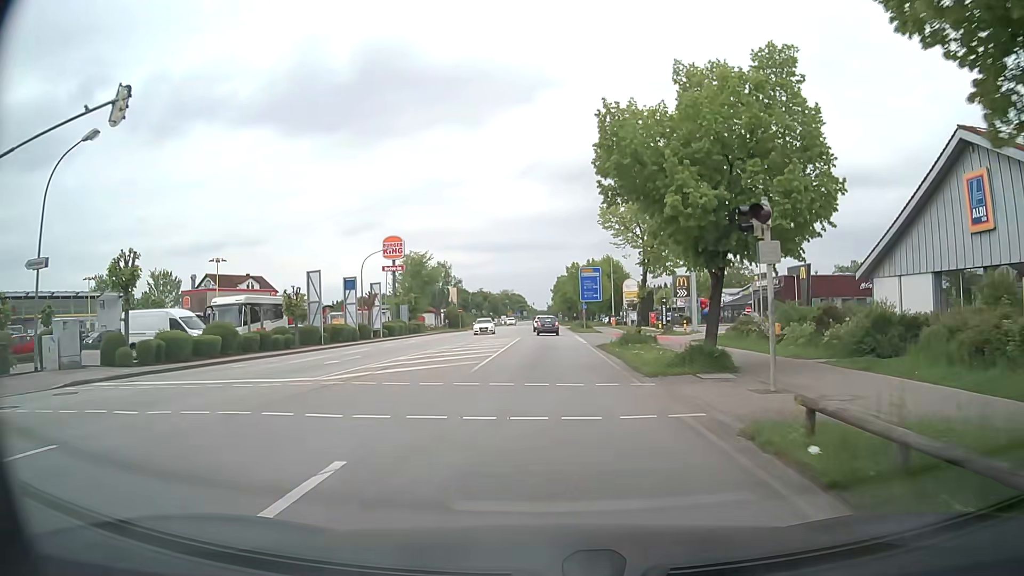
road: secondary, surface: asphalt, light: Day
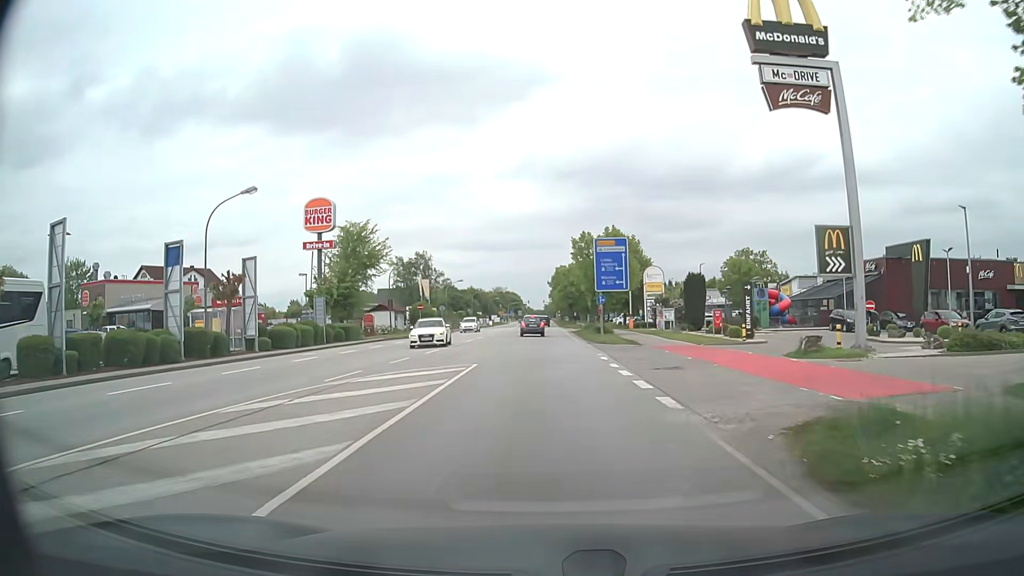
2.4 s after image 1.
(+0.1, +26.4) m; 0°
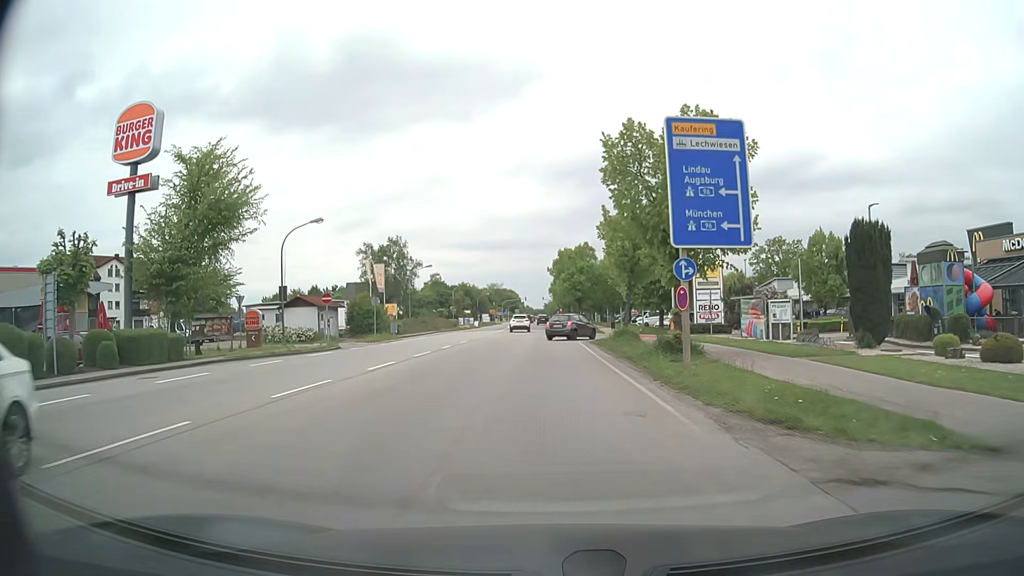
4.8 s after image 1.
(+0.1, +27.8) m; 0°
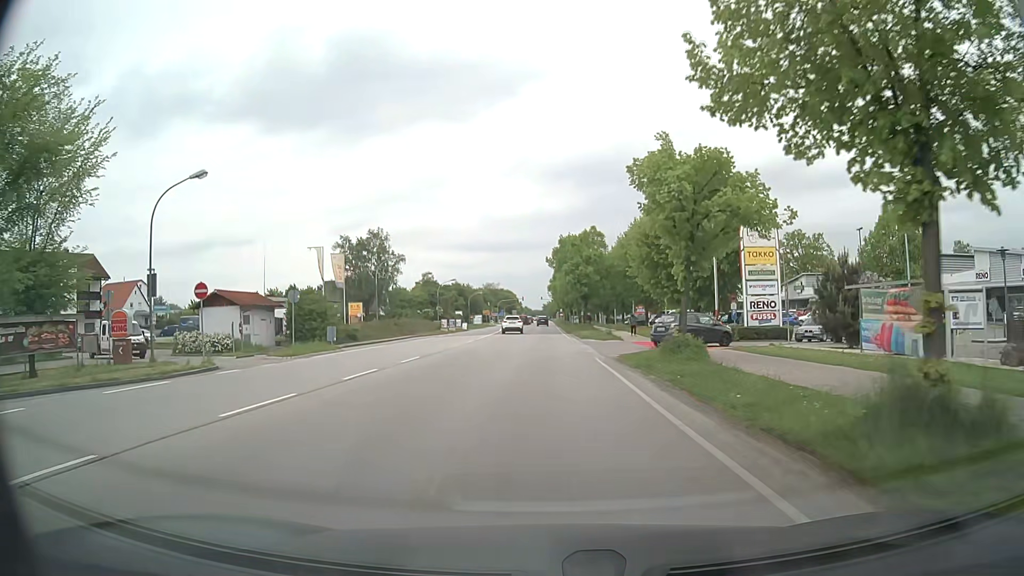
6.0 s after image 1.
(0.0, +14.3) m; 0°
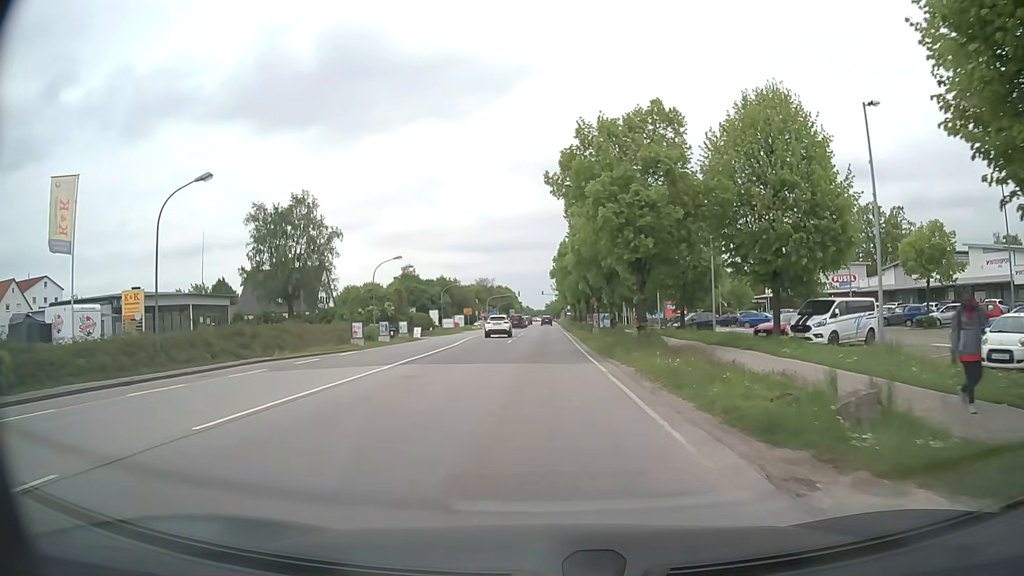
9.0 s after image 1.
(-0.1, +37.0) m; -1°
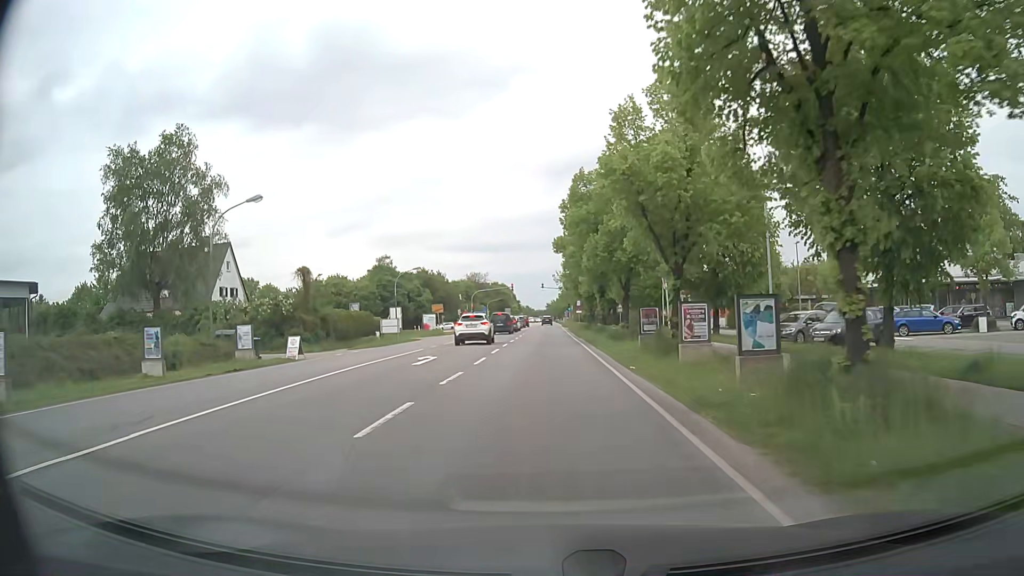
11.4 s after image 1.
(-0.1, +30.8) m; 0°
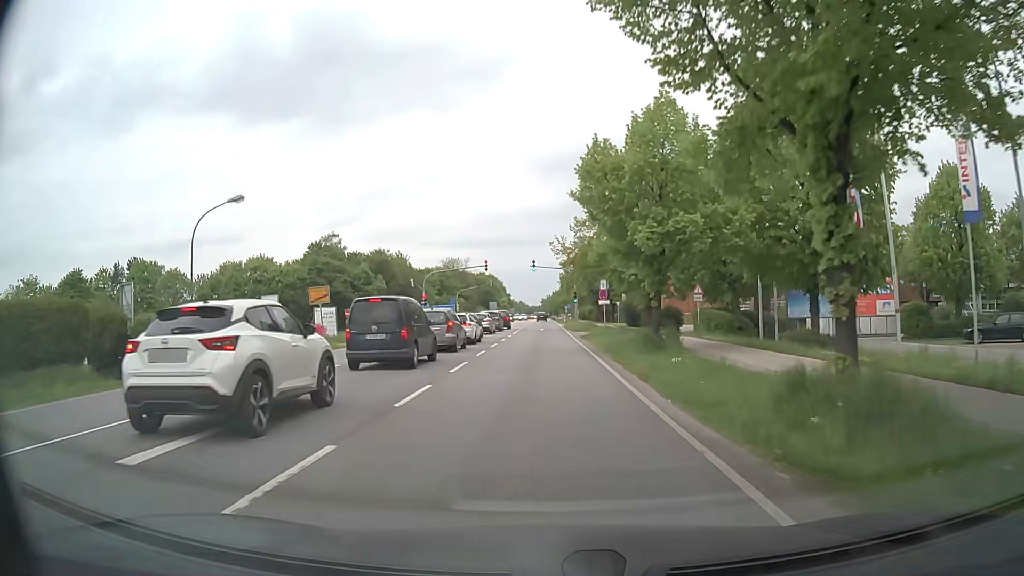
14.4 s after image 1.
(-0.2, +39.6) m; 0°
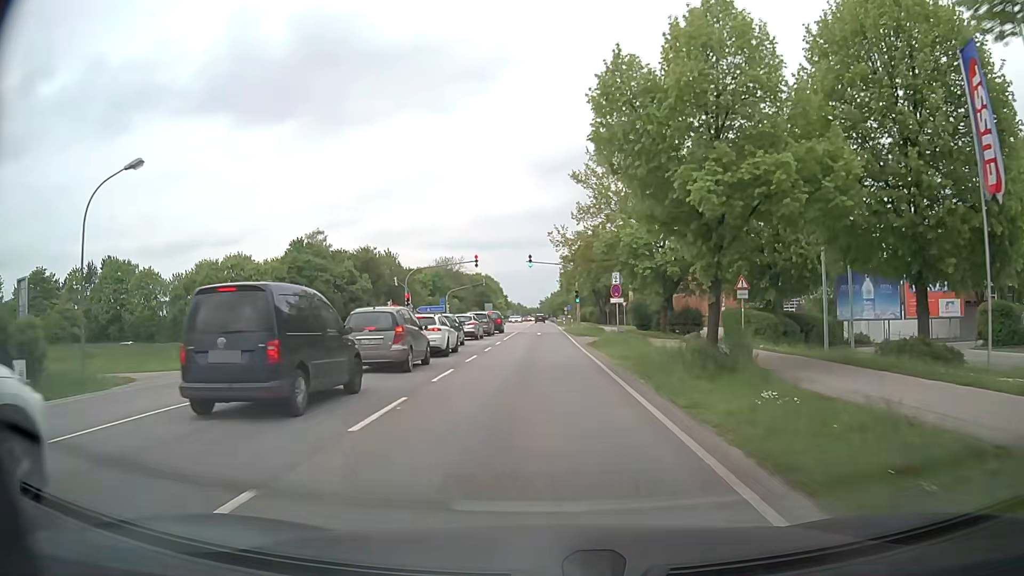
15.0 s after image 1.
(0.0, +8.0) m; 0°
(0, +10) (0, +20) (0, +30) (0, +40) (0, +50) (0, +60) (-1, +70) (-1, +80) (-1, +90) (-1, +100) m
